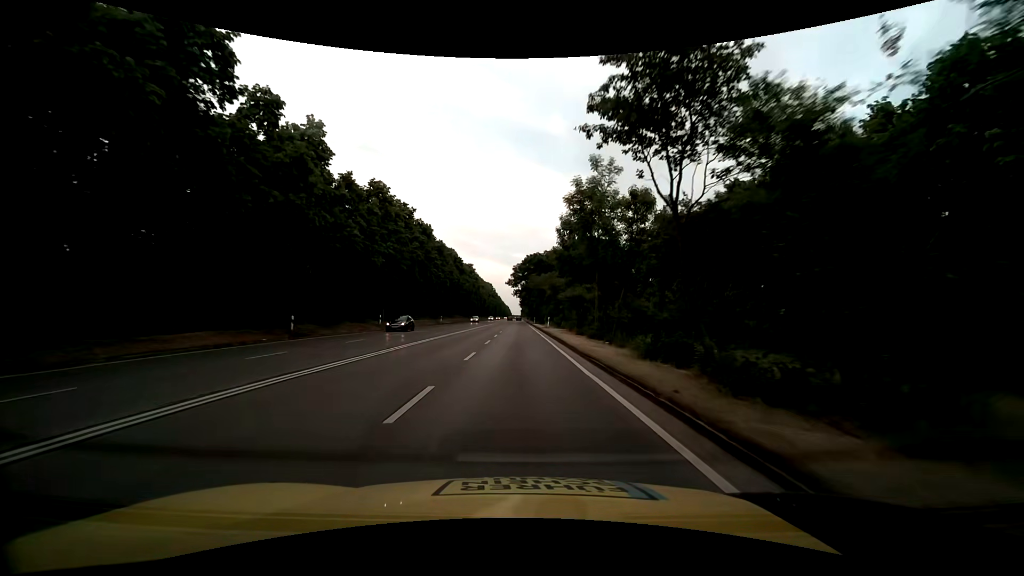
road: trunk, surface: asphalt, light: Day
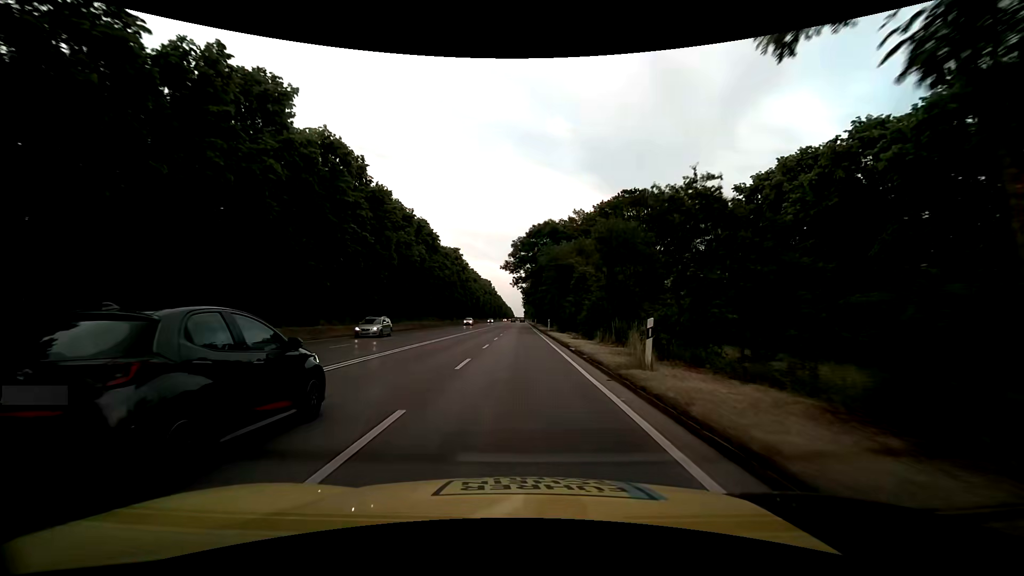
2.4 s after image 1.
(-0.1, +38.9) m; 0°
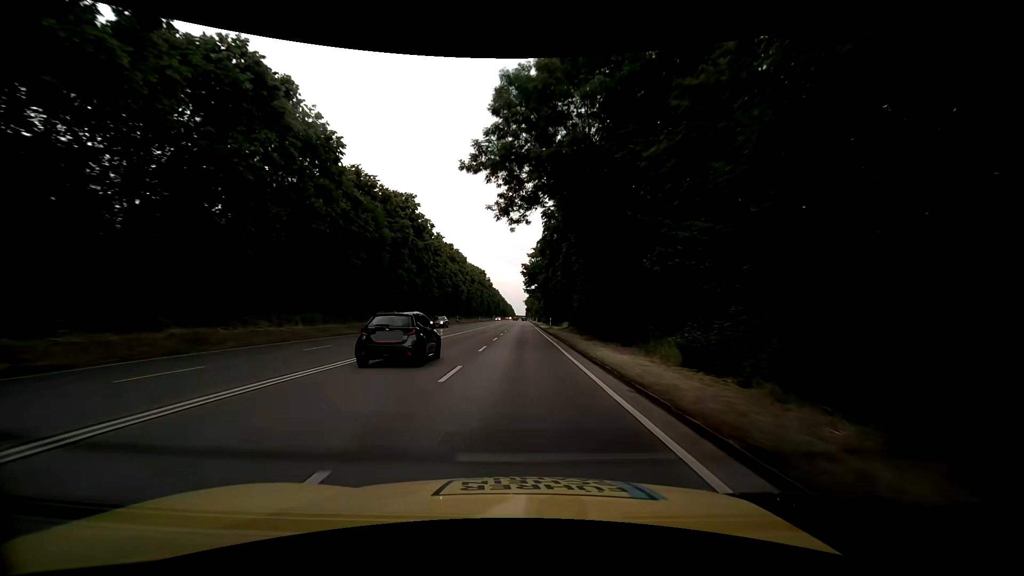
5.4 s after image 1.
(-0.1, +48.7) m; 0°
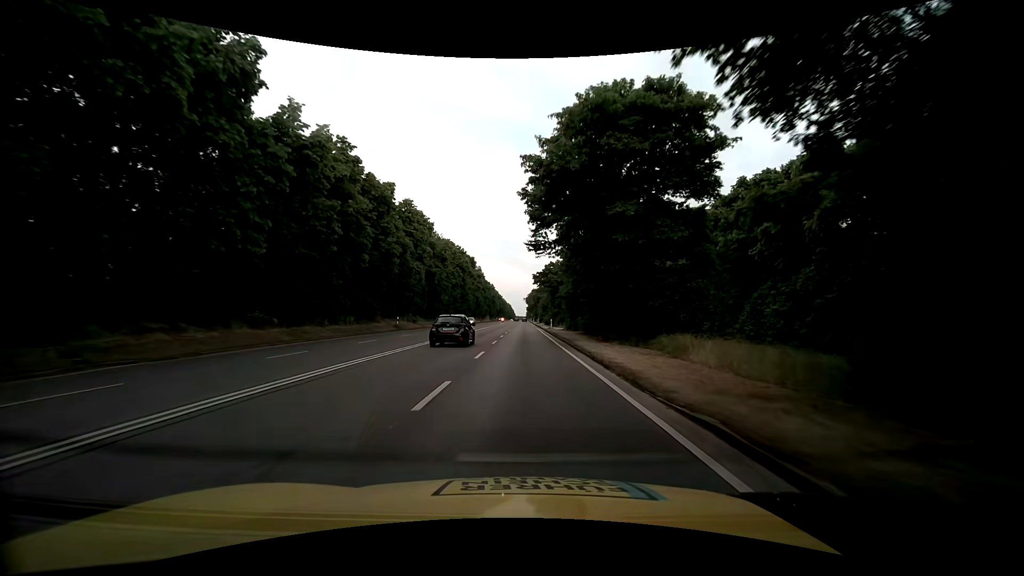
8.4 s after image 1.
(0.0, +48.8) m; 0°
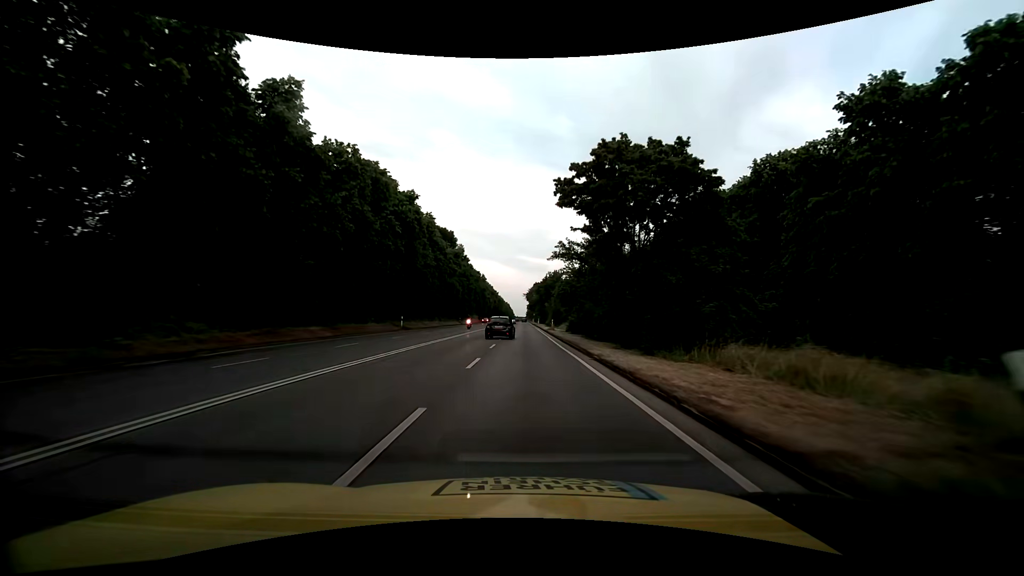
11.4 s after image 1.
(+0.3, +48.9) m; 0°
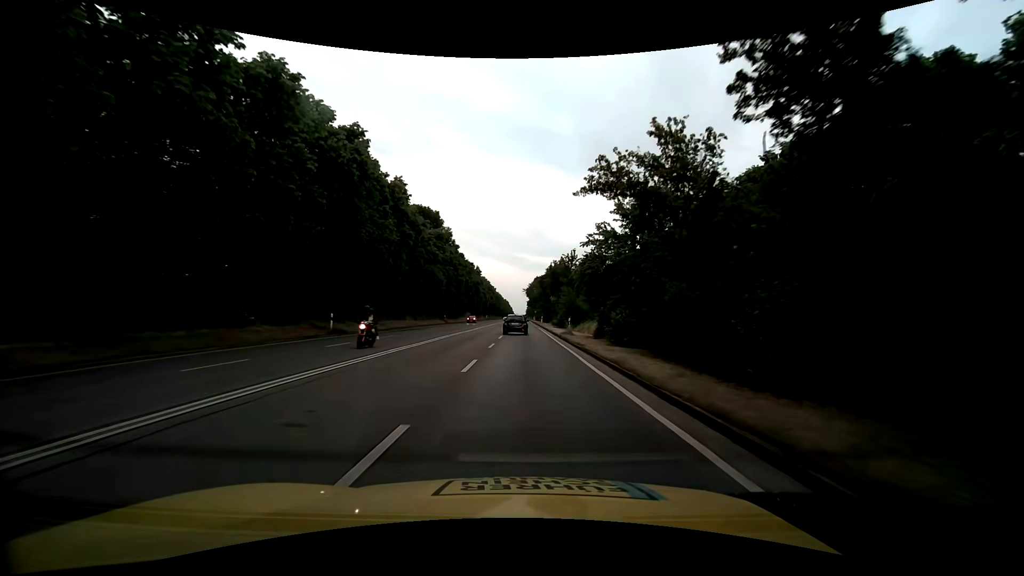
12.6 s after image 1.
(0.0, +19.6) m; 0°
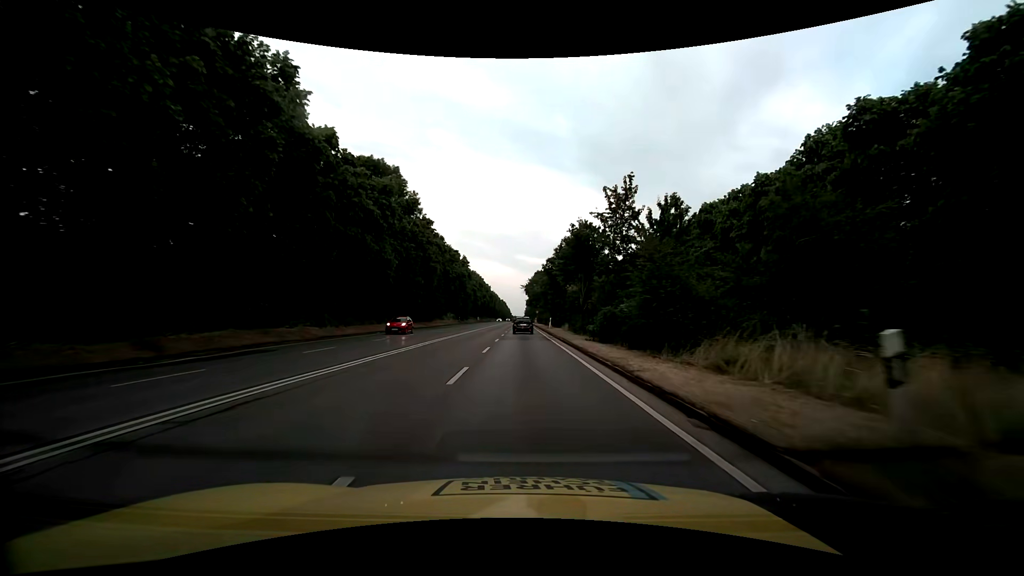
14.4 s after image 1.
(+0.2, +29.4) m; +1°
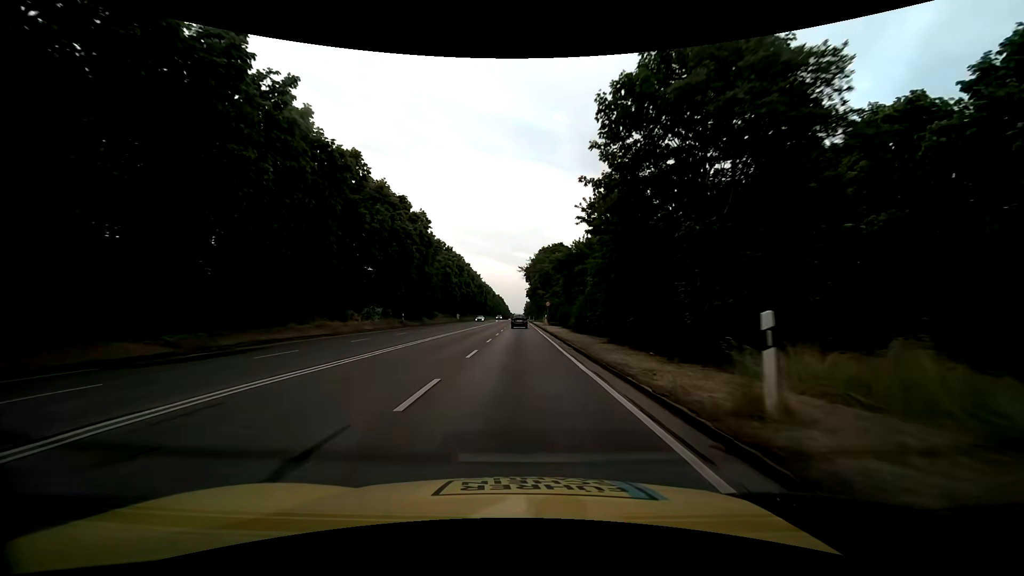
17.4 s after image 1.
(0.0, +48.8) m; 0°
(0, +10) (0, +20) (0, +30) (0, +40) (0, +50) (0, +60) (-1, +70) (0, +80) (-1, +90) (-1, +100) m
